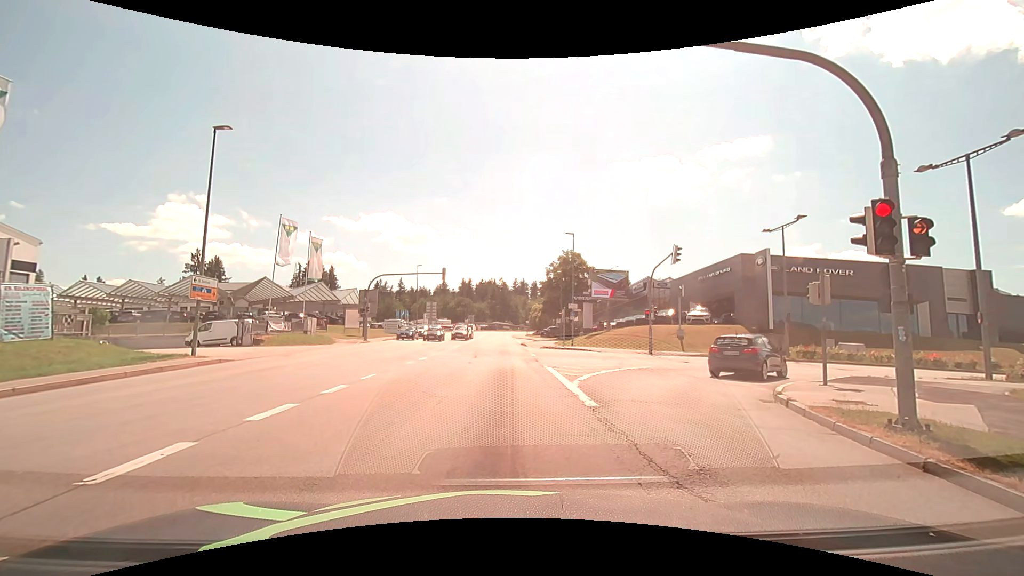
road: tertiary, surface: asphalt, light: Day
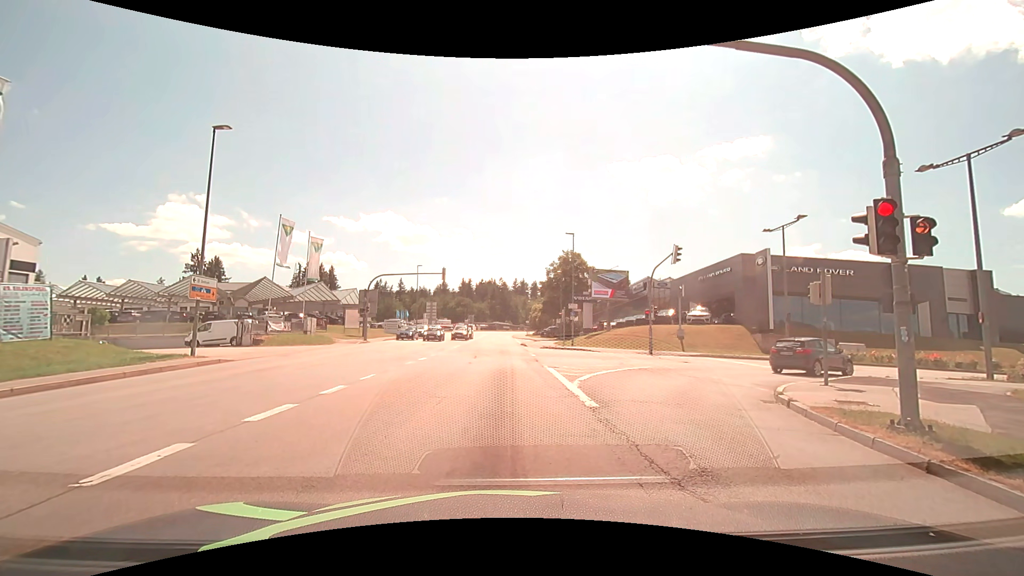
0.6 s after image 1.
(0.0, 0.0) m; 0°
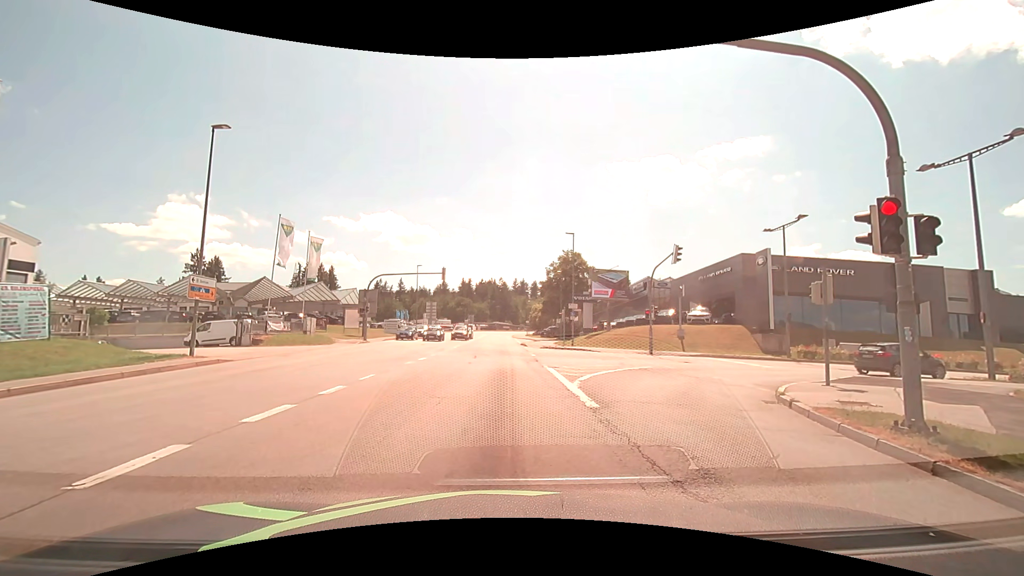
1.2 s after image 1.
(0.0, +0.1) m; 0°
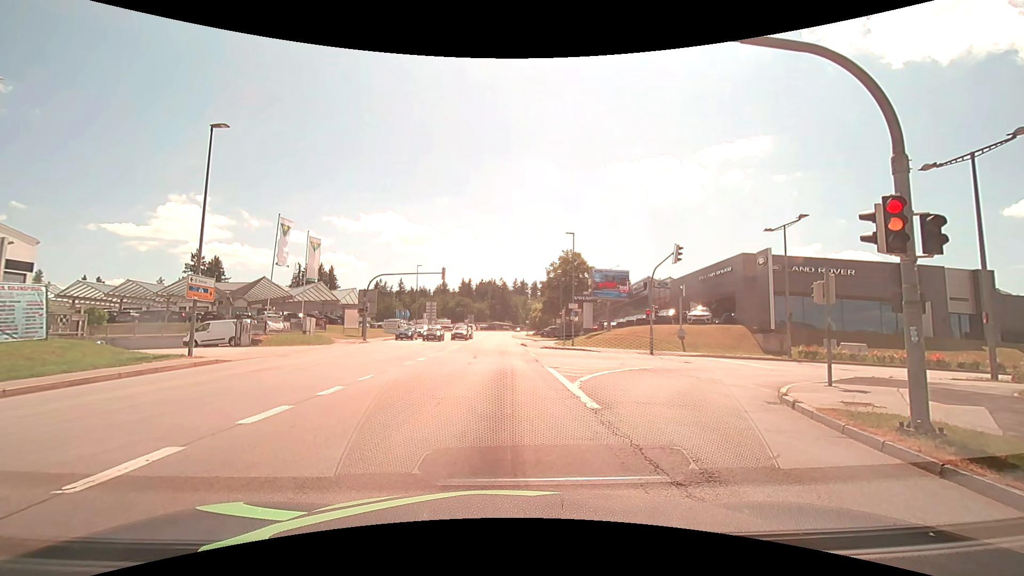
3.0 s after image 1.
(0.0, +0.1) m; 0°
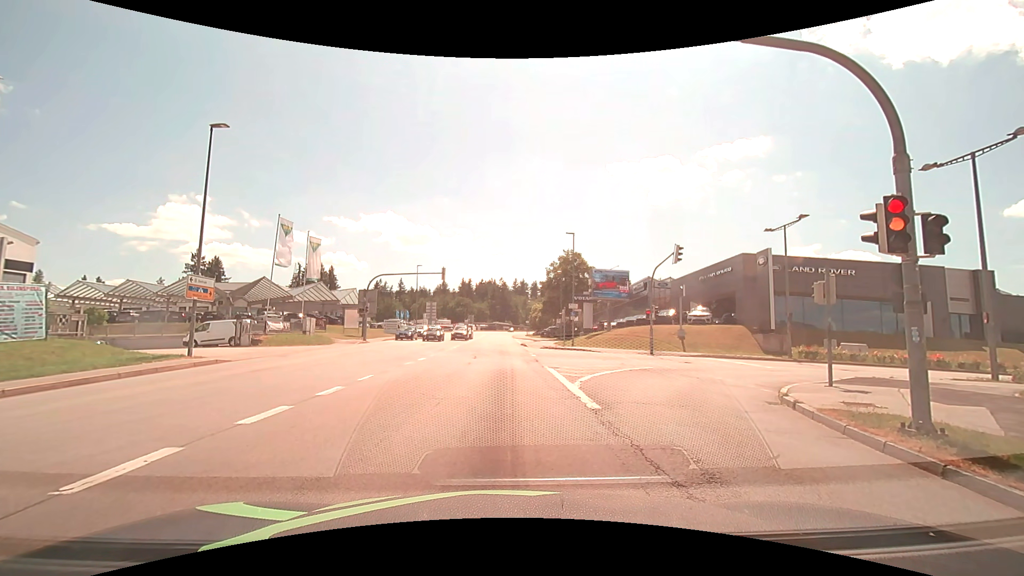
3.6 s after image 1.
(0.0, 0.0) m; 0°
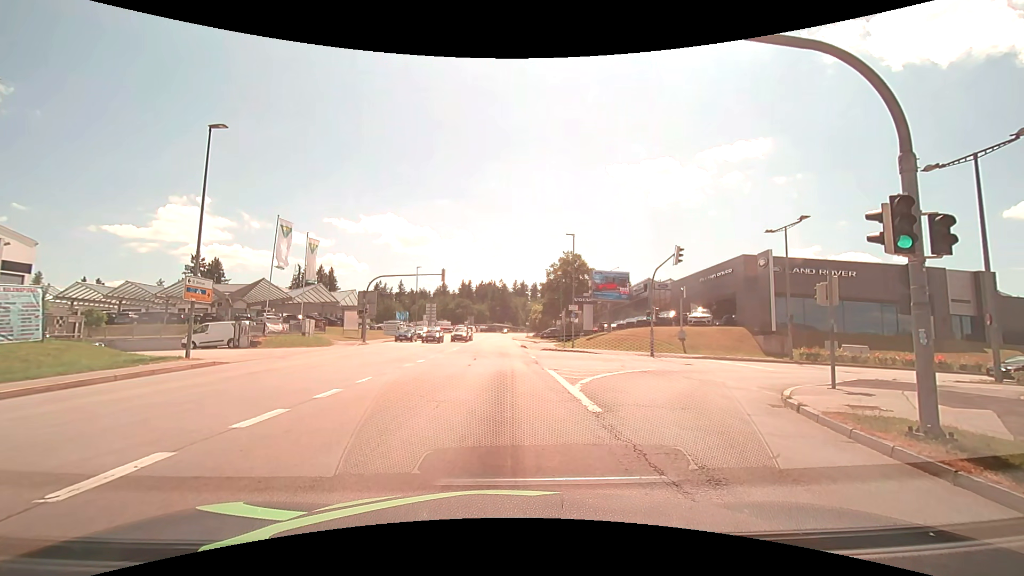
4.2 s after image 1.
(0.0, +0.1) m; 0°
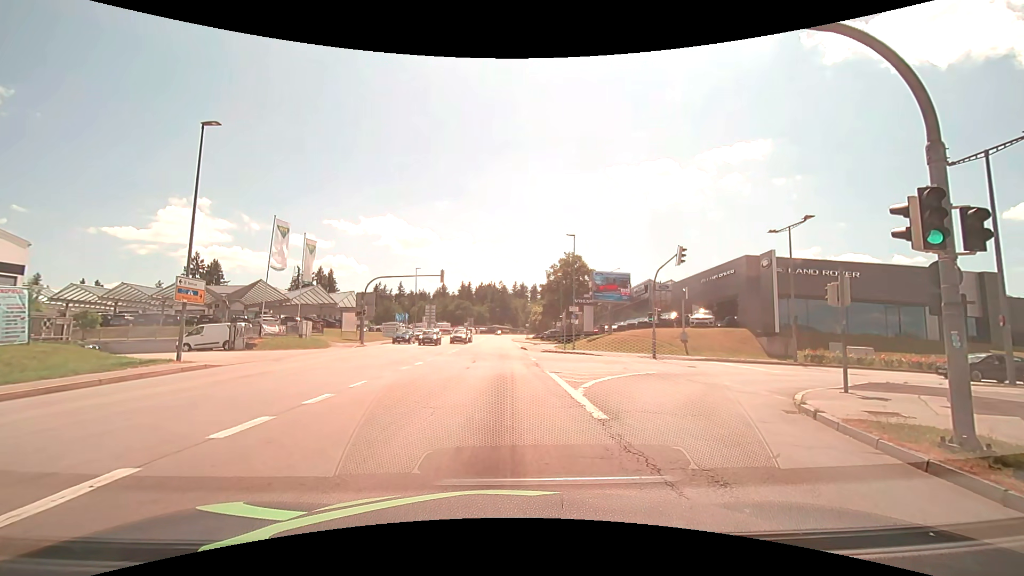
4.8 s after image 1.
(0.0, +0.6) m; +2°
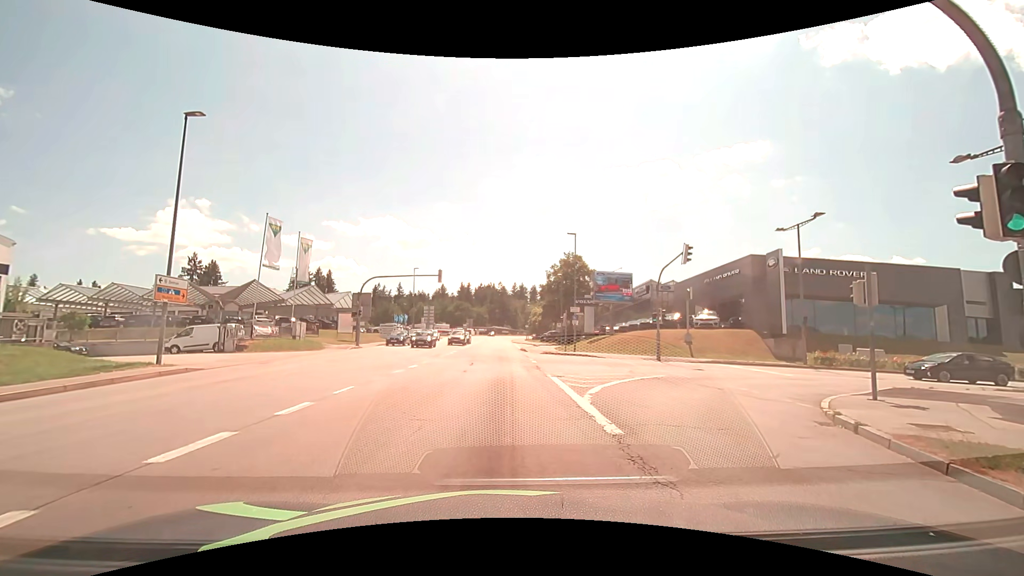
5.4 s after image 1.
(0.0, +1.2) m; 0°
